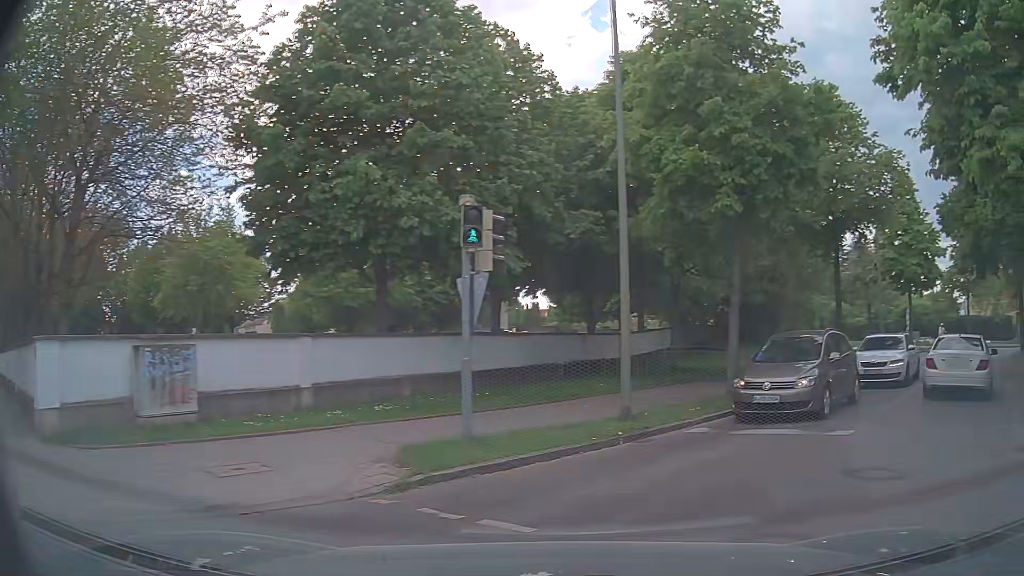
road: residential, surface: asphalt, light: Day
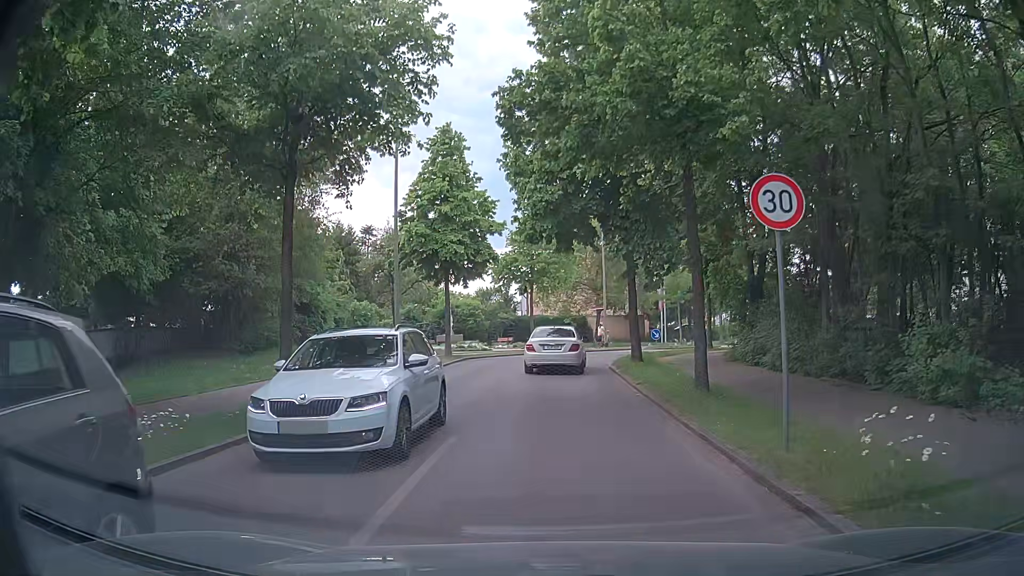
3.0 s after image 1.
(+5.2, +10.3) m; +39°
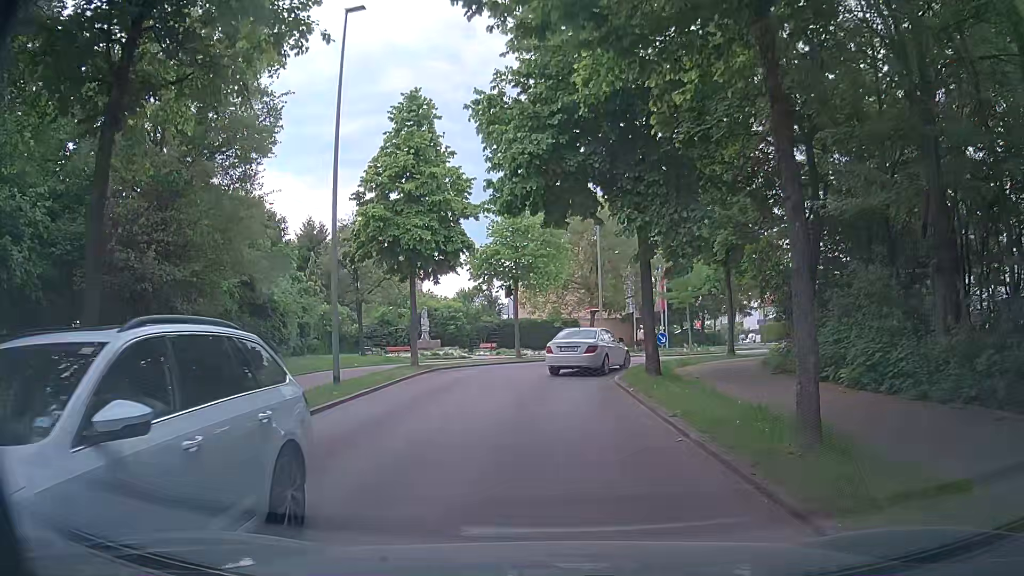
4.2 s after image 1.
(+0.1, +5.8) m; +2°
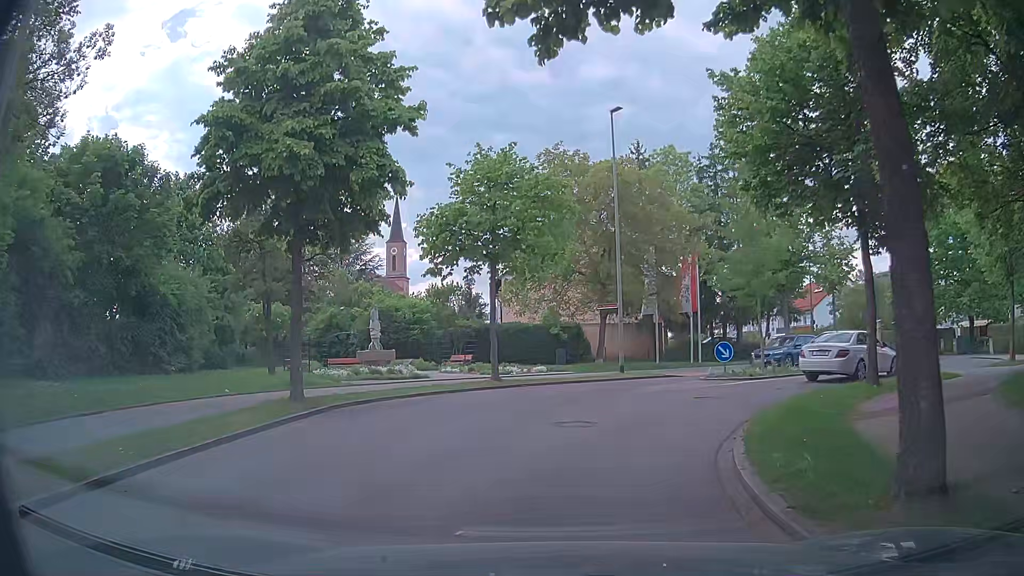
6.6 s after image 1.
(-0.2, +12.4) m; 0°
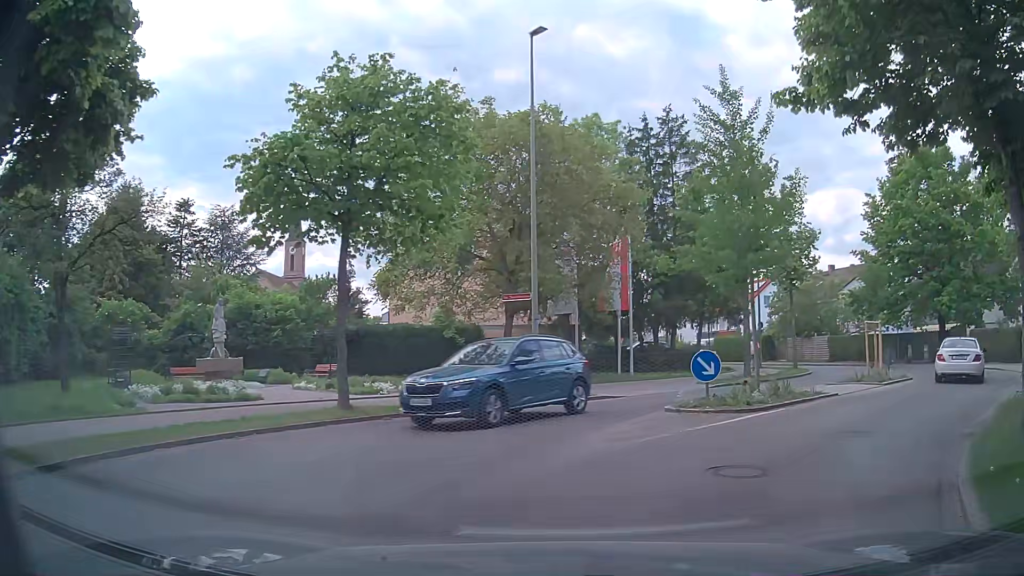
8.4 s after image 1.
(+0.2, +7.9) m; +8°
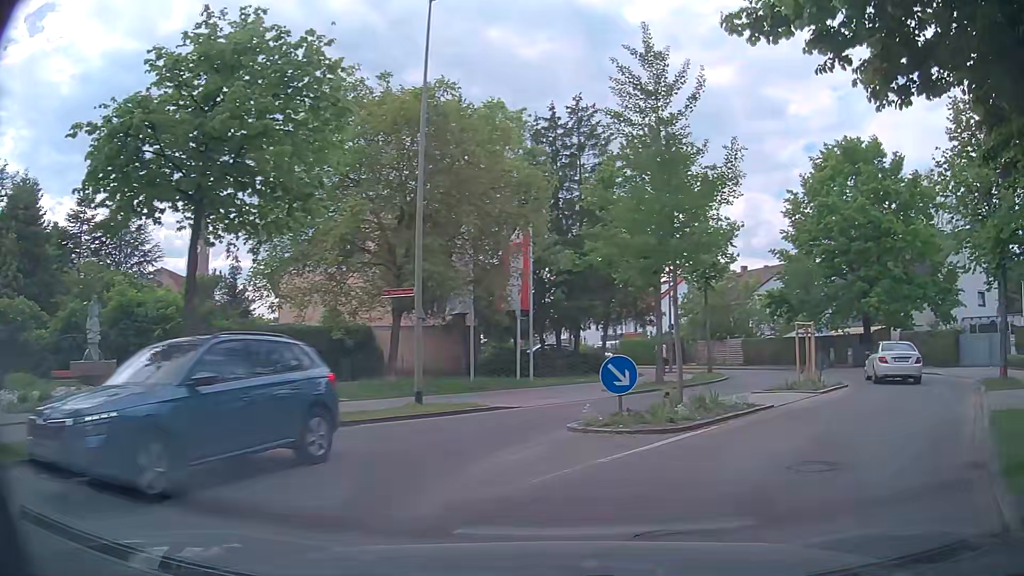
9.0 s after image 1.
(+0.1, +2.5) m; +9°
